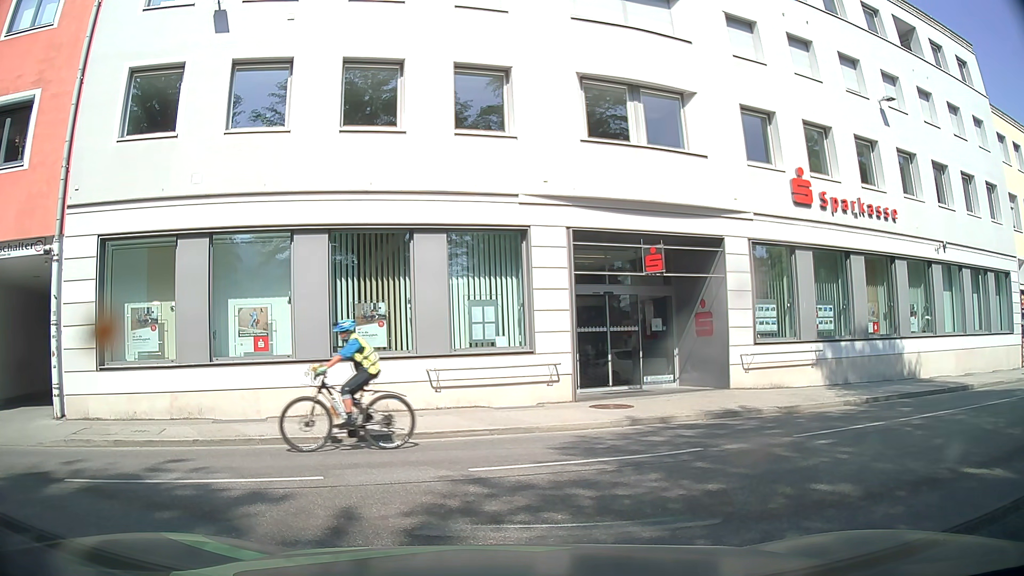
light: Day
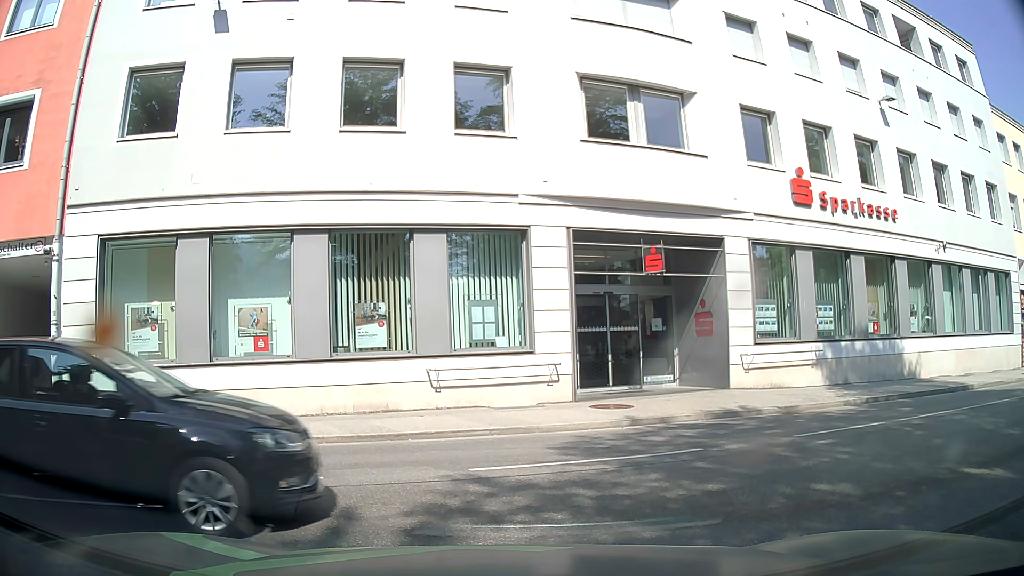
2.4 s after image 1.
(0.0, 0.0) m; 0°
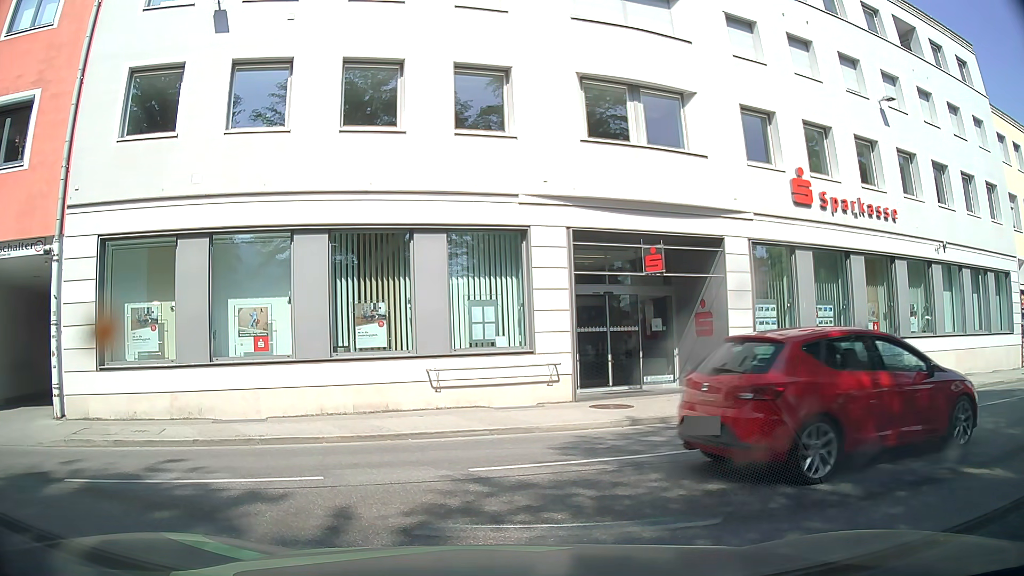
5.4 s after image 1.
(0.0, 0.0) m; 0°
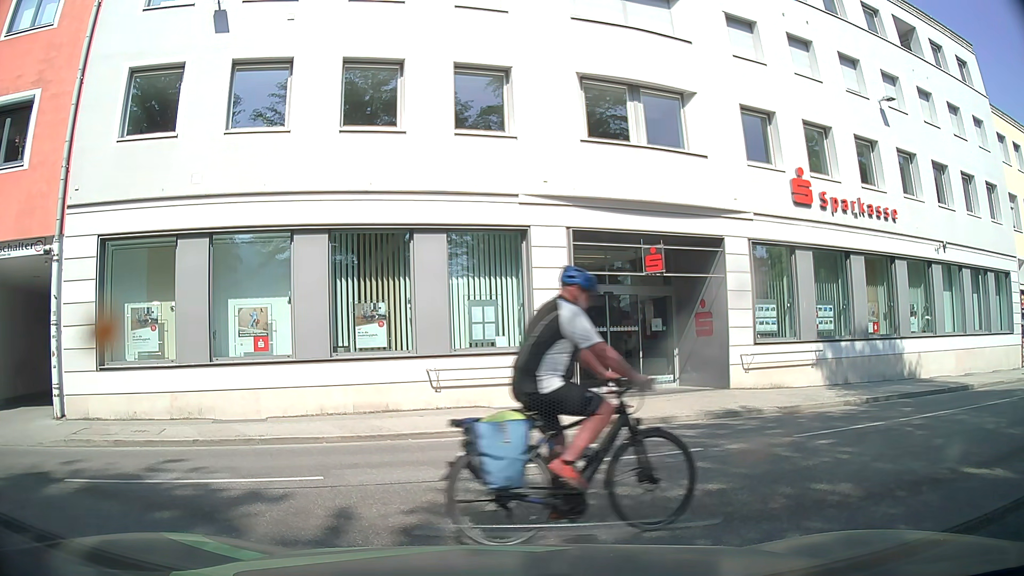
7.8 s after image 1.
(0.0, 0.0) m; 0°
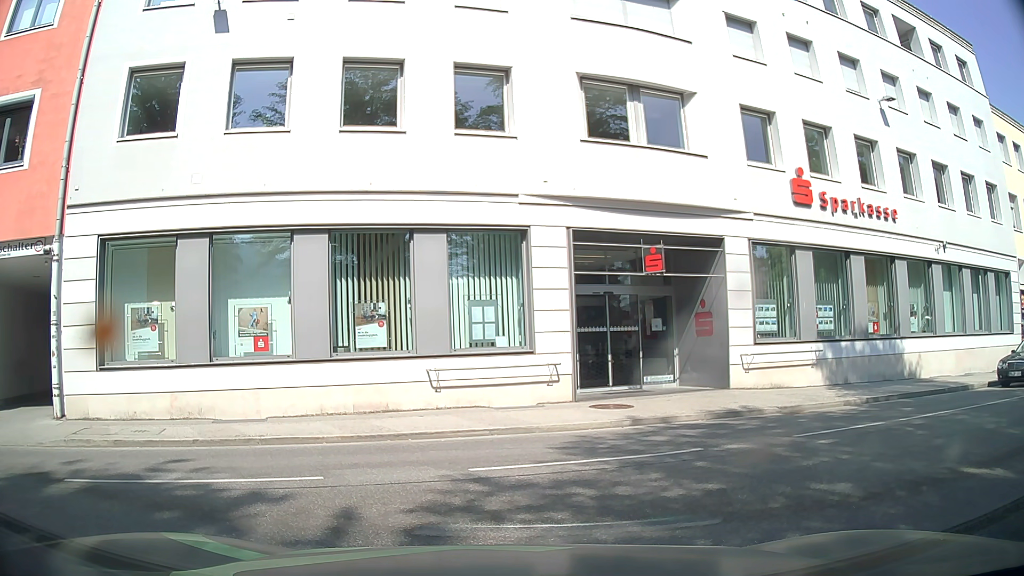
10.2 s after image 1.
(0.0, 0.0) m; 0°
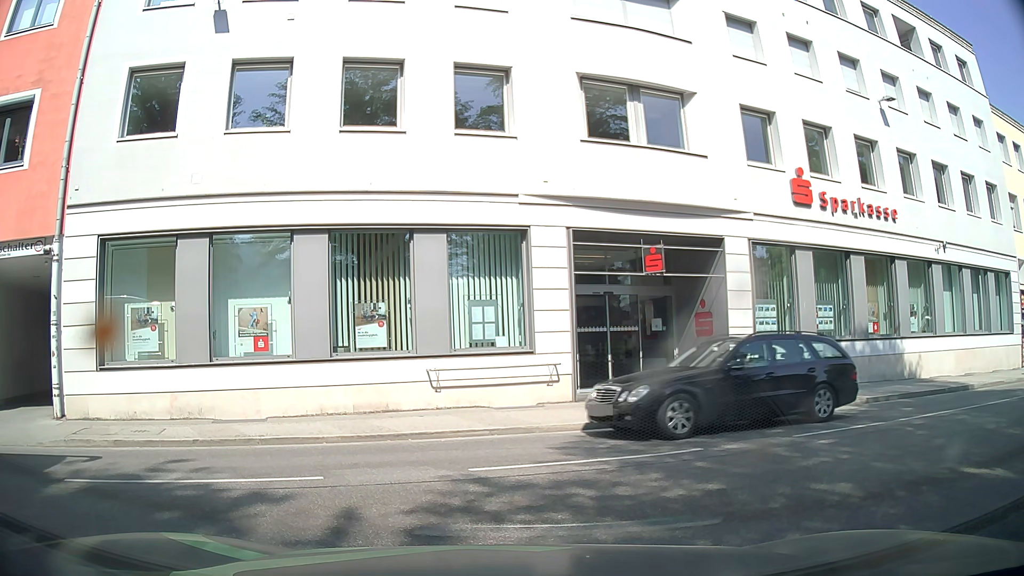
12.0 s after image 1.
(0.0, 0.0) m; 0°
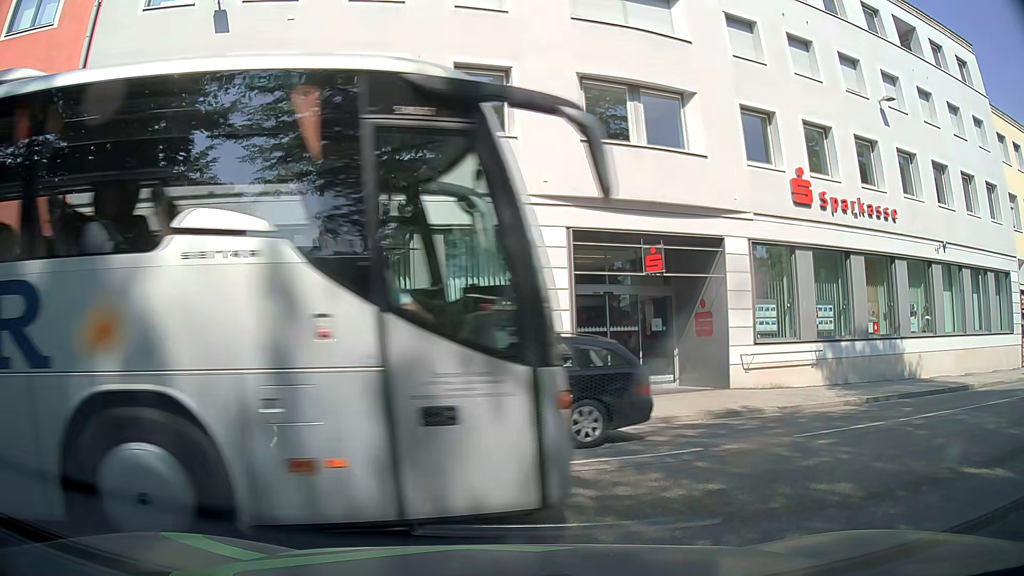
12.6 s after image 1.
(0.0, 0.0) m; 0°
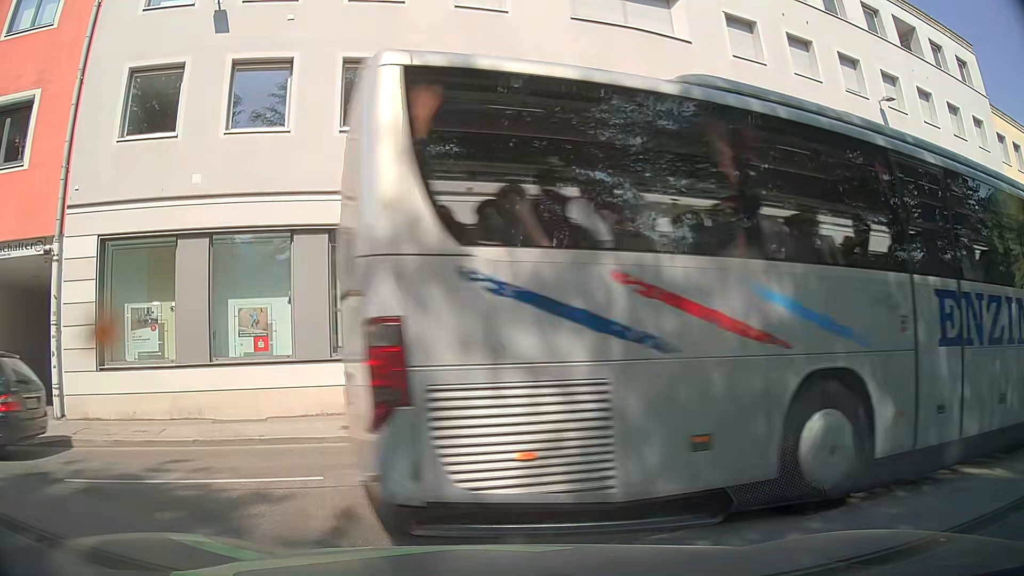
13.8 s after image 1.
(0.0, 0.0) m; 0°
